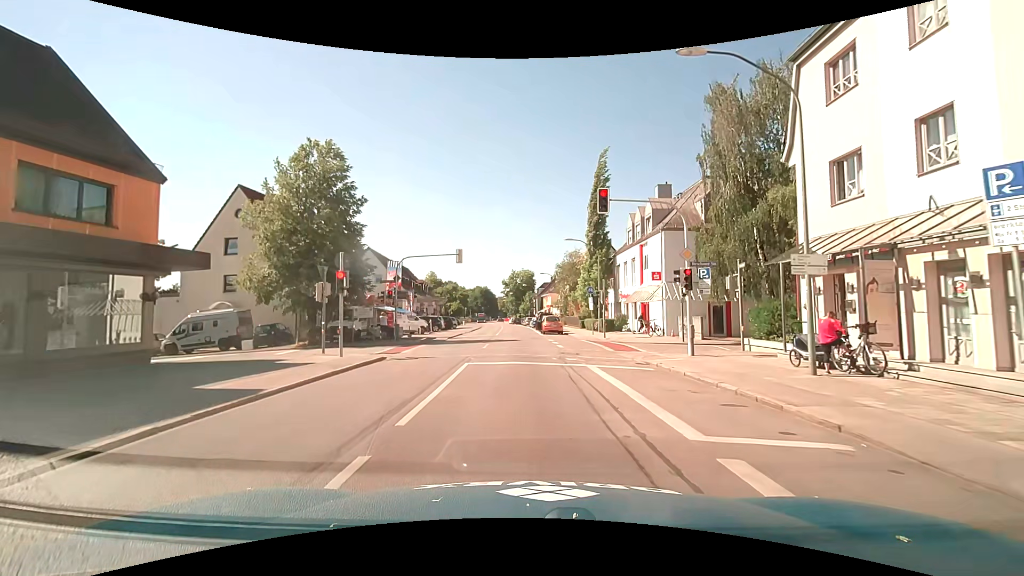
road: secondary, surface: asphalt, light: Day
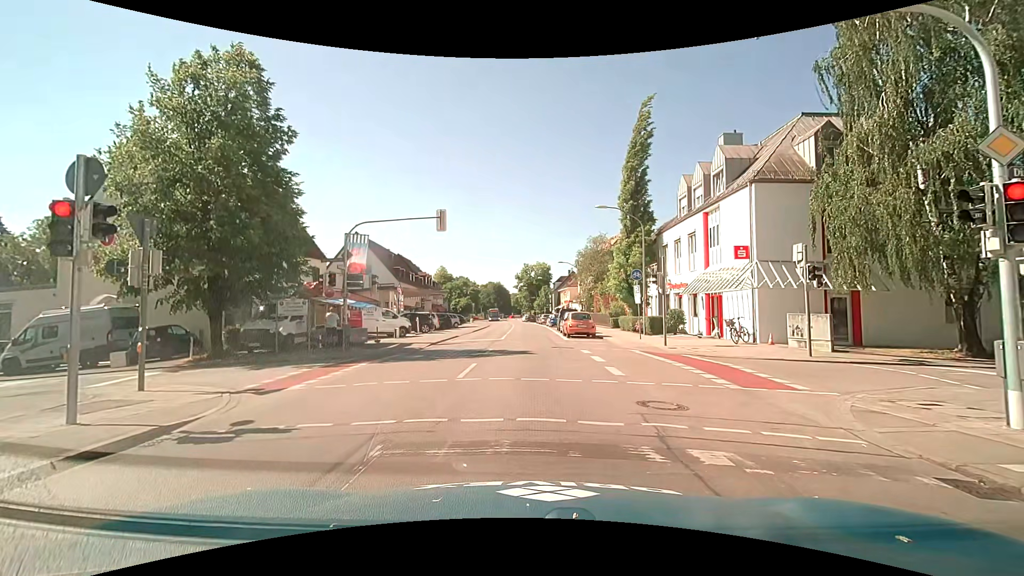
(-0.1, +10.9) m; -1°
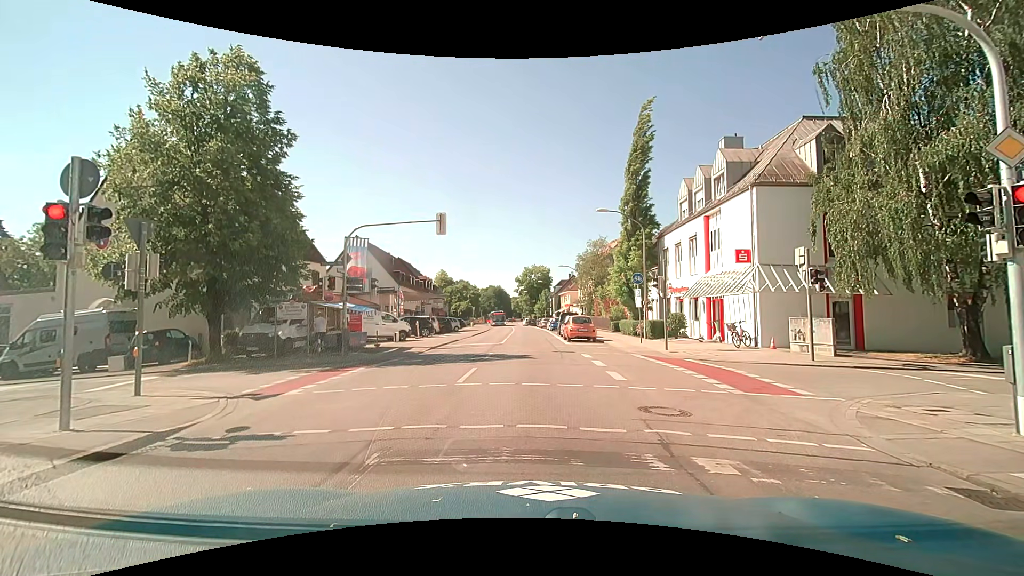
(0.0, +0.2) m; 0°
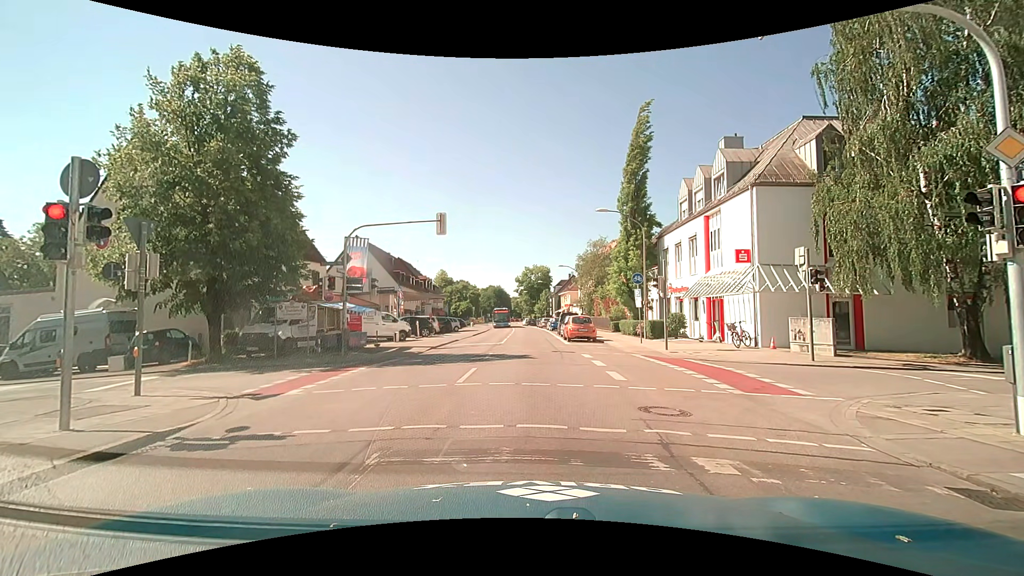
(0.0, 0.0) m; 0°
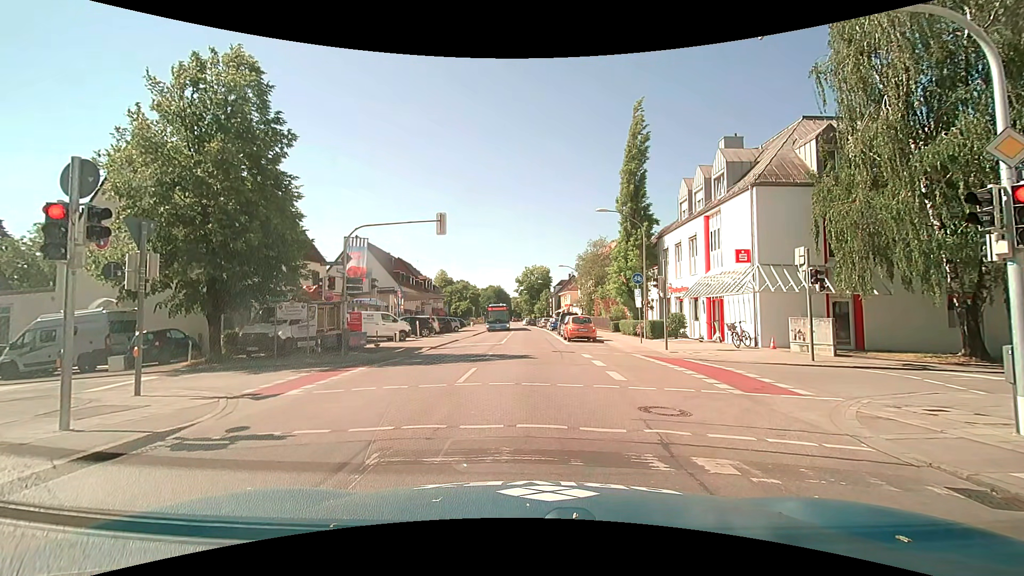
(0.0, 0.0) m; 0°
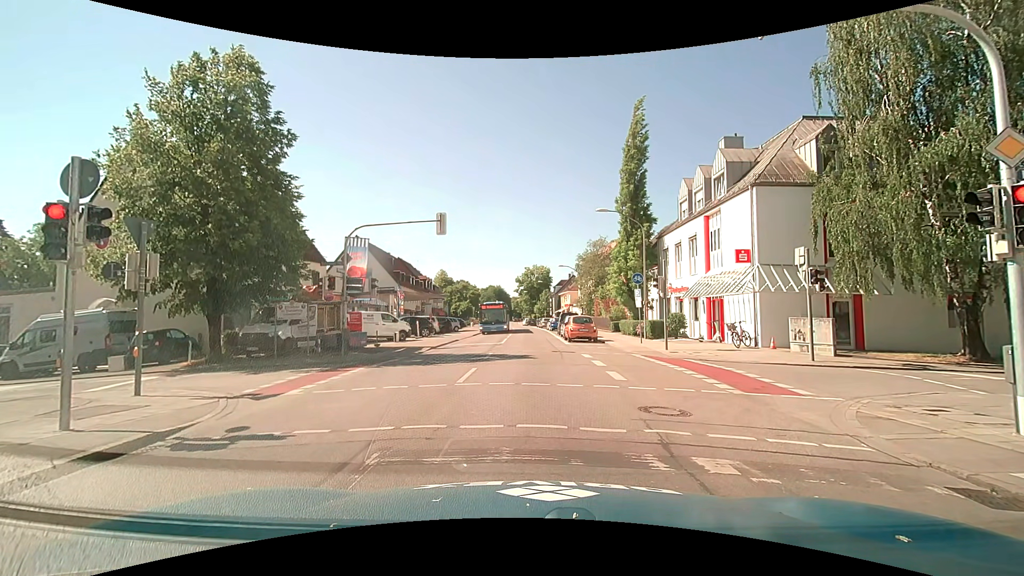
(0.0, 0.0) m; 0°
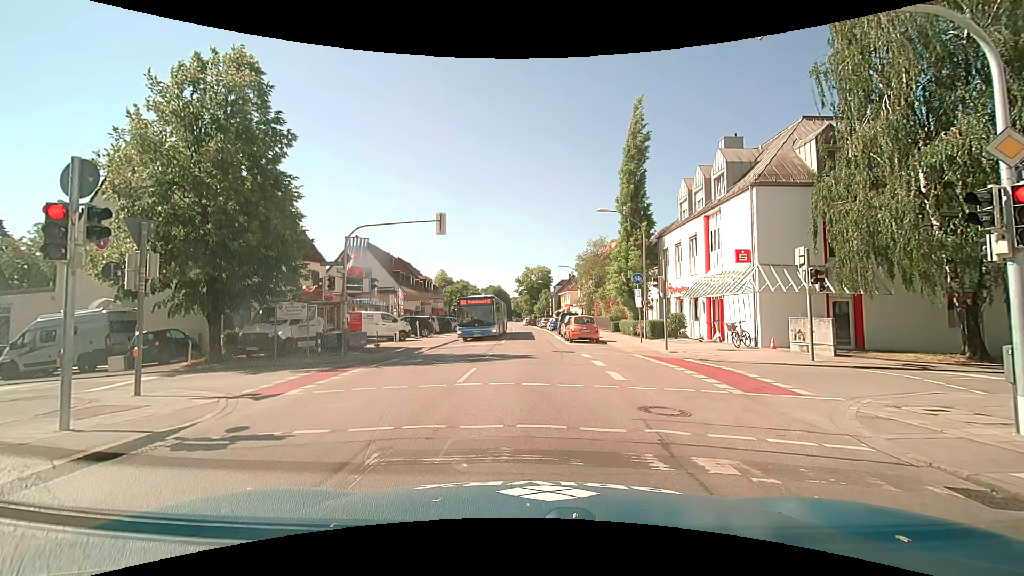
(0.0, 0.0) m; 0°
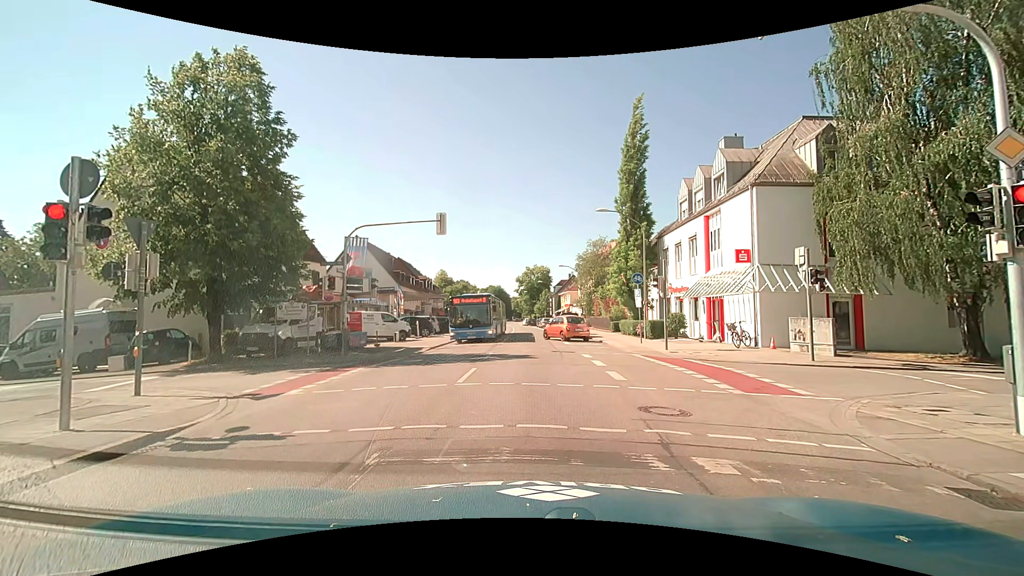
(0.0, 0.0) m; 0°
